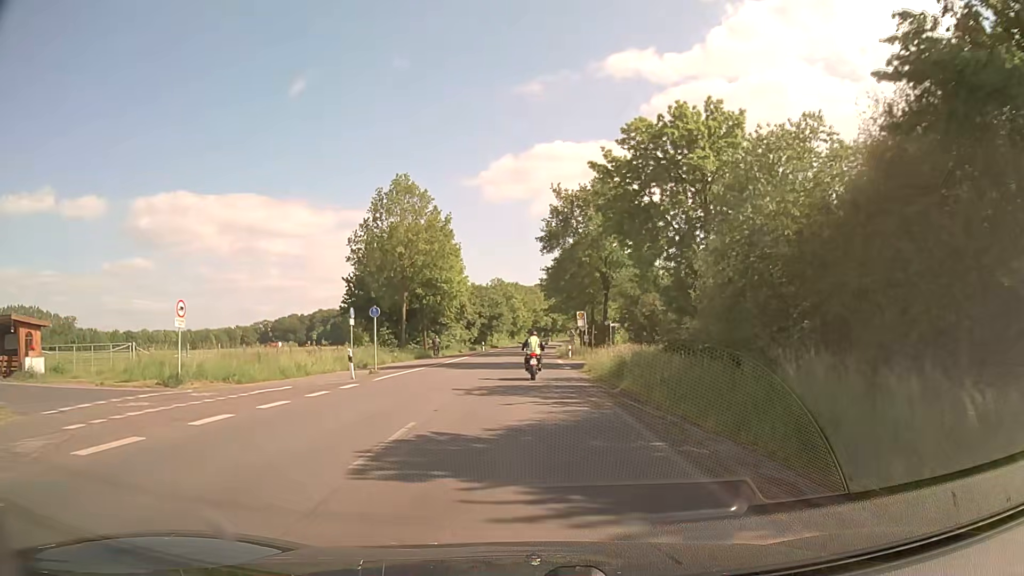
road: secondary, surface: asphalt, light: Day
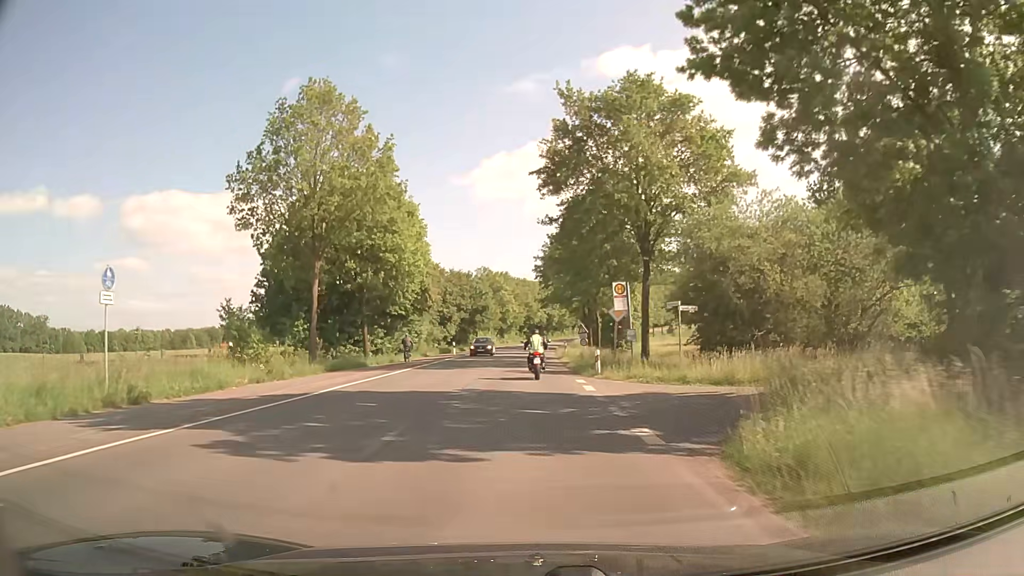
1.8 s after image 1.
(0.0, +23.8) m; 0°
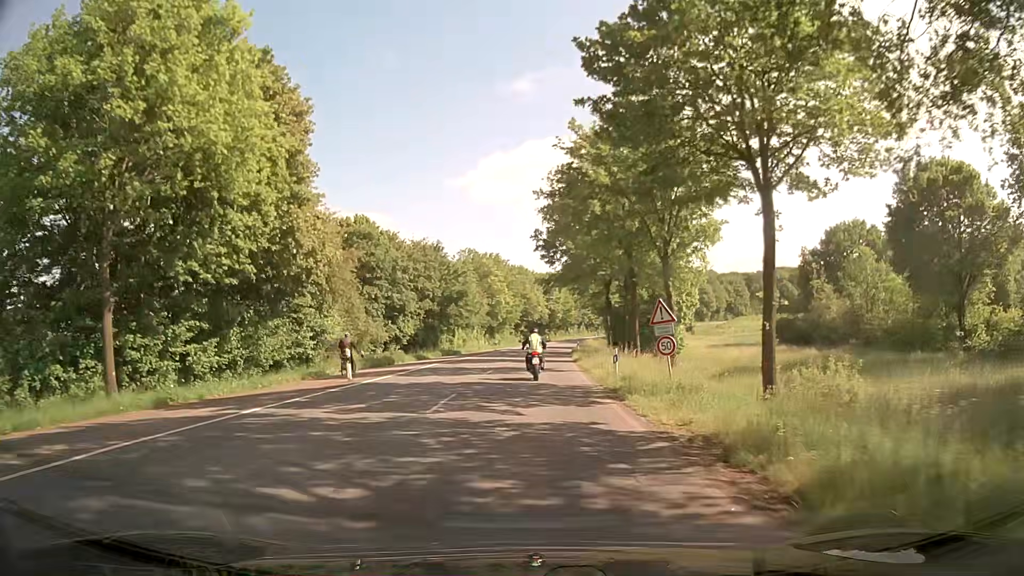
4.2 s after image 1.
(0.0, +31.5) m; 0°
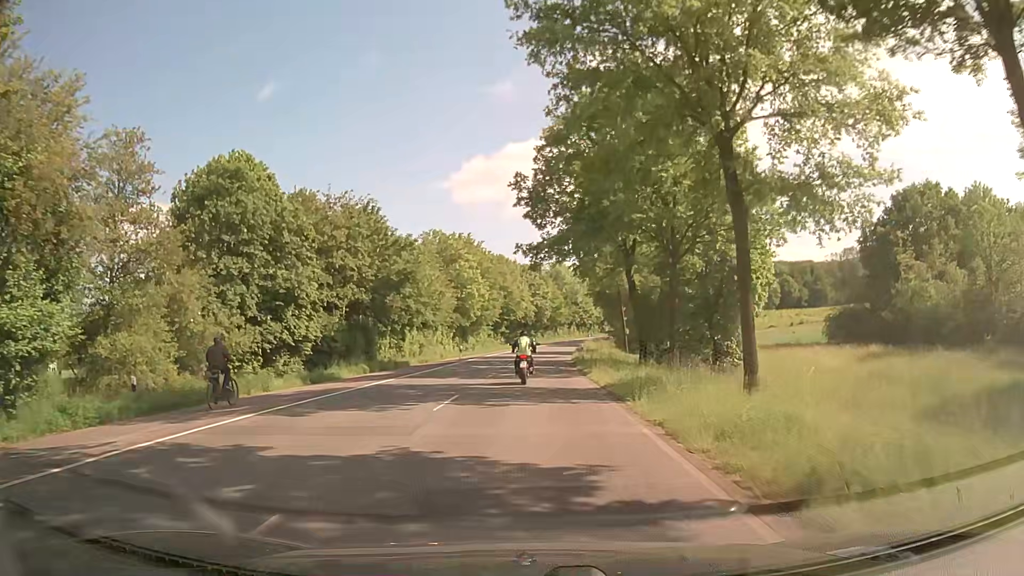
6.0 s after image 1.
(+0.3, +23.2) m; +1°
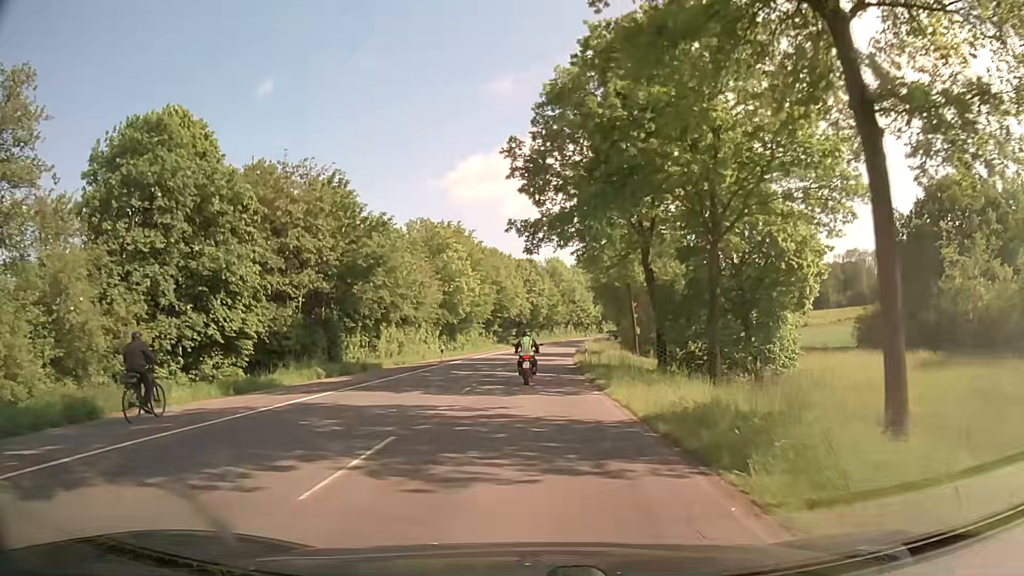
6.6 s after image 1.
(+0.1, +7.6) m; +1°
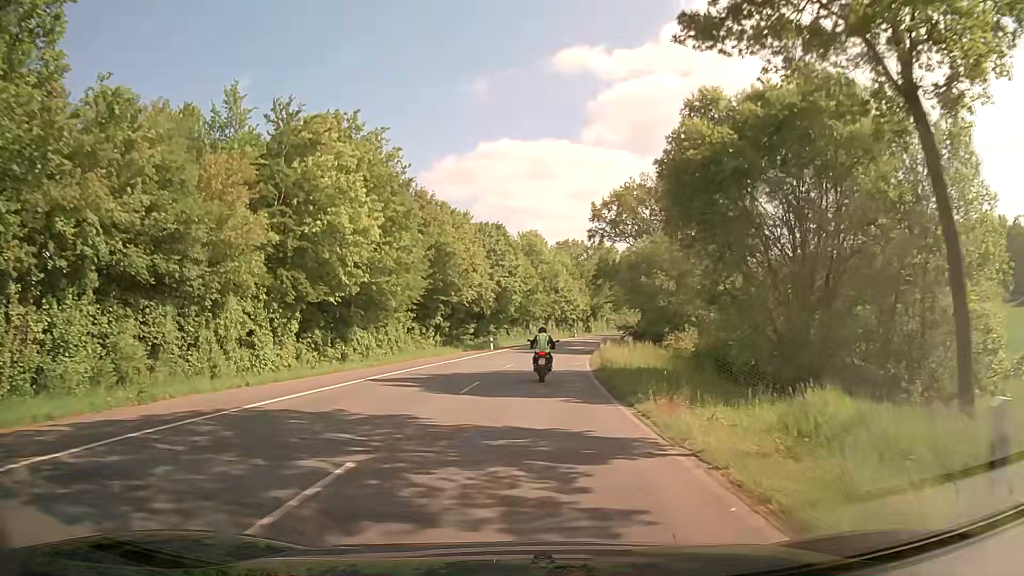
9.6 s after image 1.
(+0.7, +37.5) m; +2°
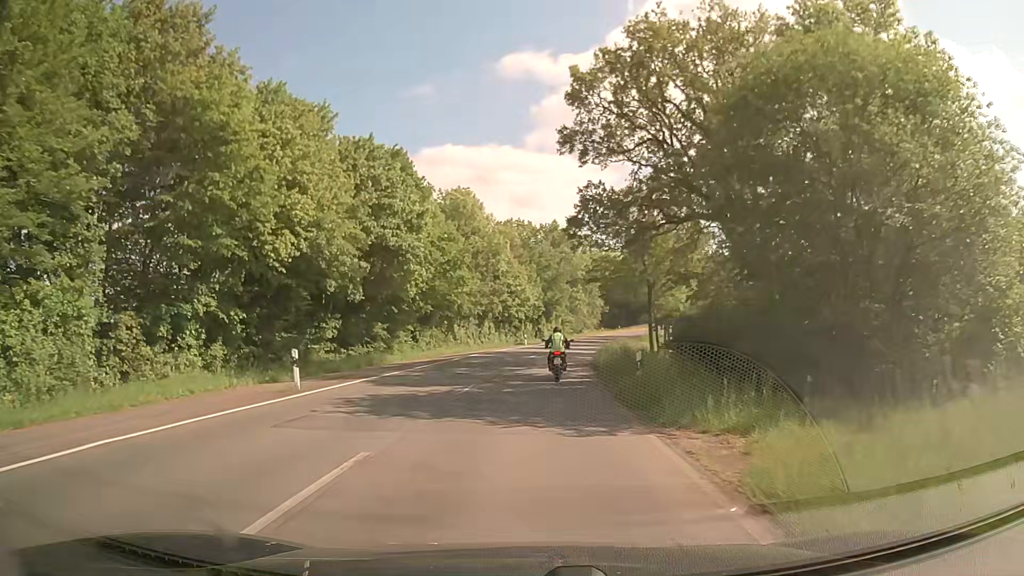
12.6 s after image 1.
(+1.5, +36.5) m; +5°
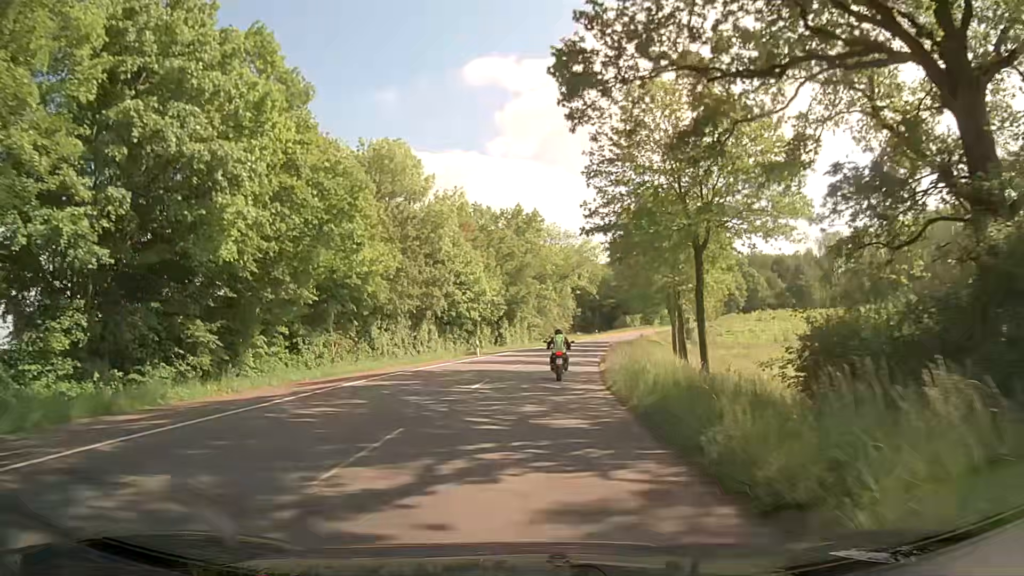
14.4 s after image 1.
(+0.5, +21.7) m; +3°
(0, +10) (+1, +20) (+1, +30) (+2, +40) (+4, +50) (+5, +60) (+7, +70) (+10, +79) (+12, +89) (+15, +98) m
